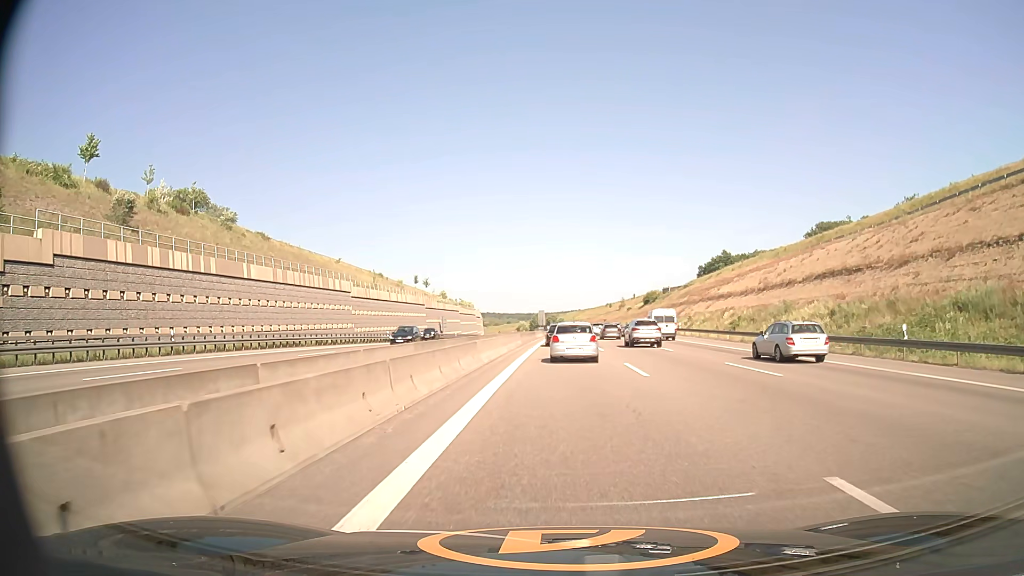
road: motorway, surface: asphalt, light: Day
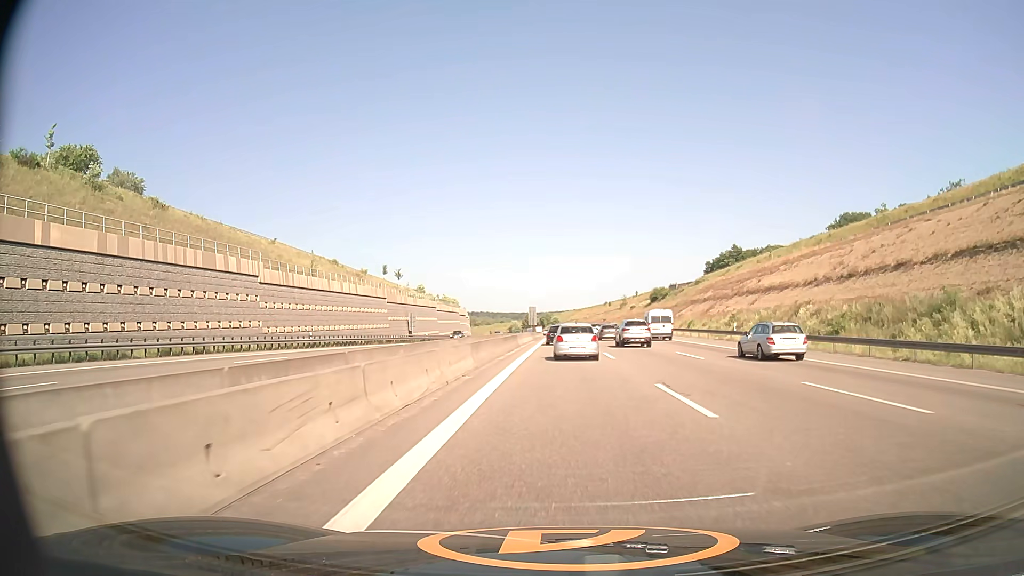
(+0.2, +25.4) m; +1°
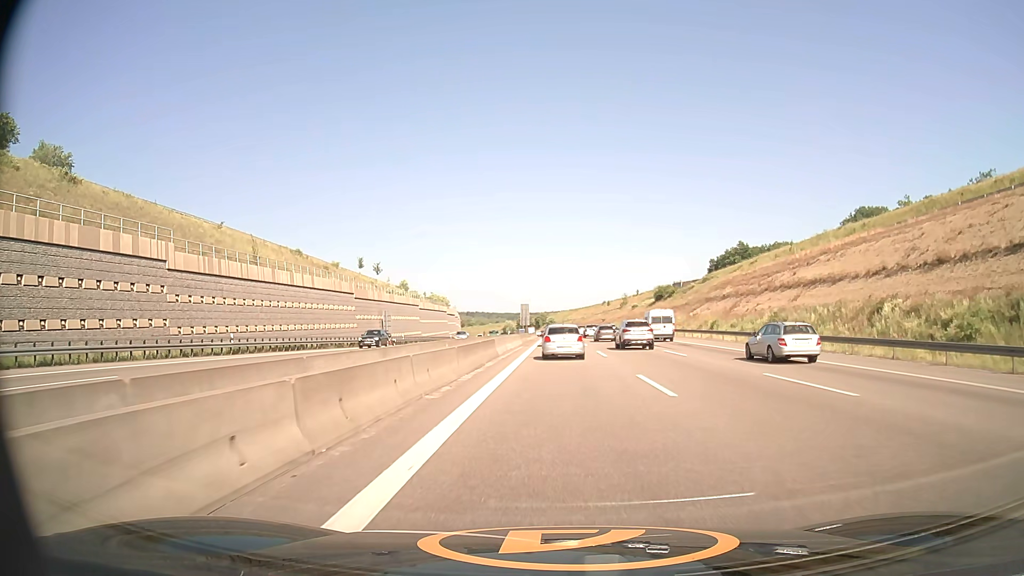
(0.0, +14.7) m; 0°
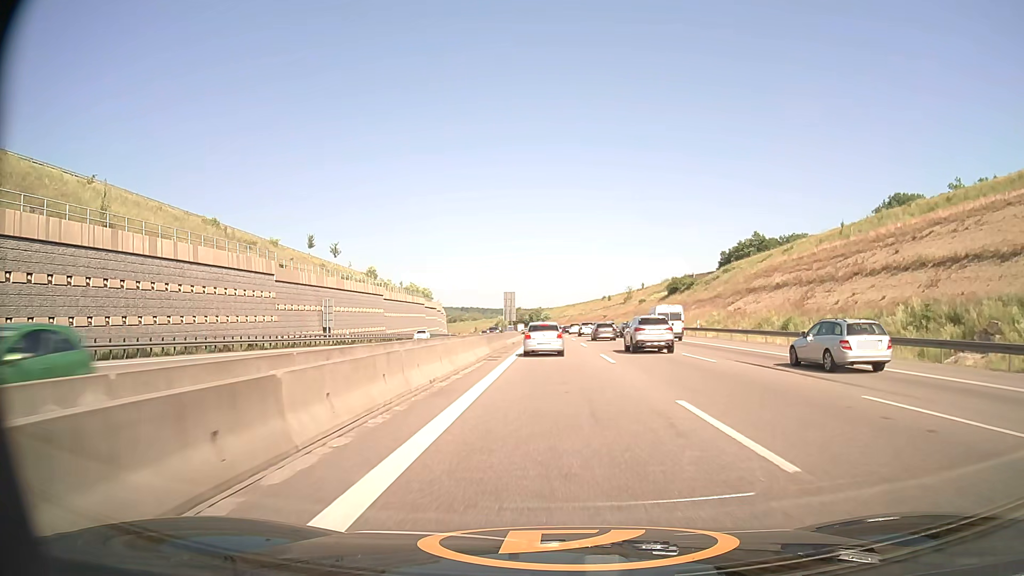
(+0.2, +24.3) m; 0°
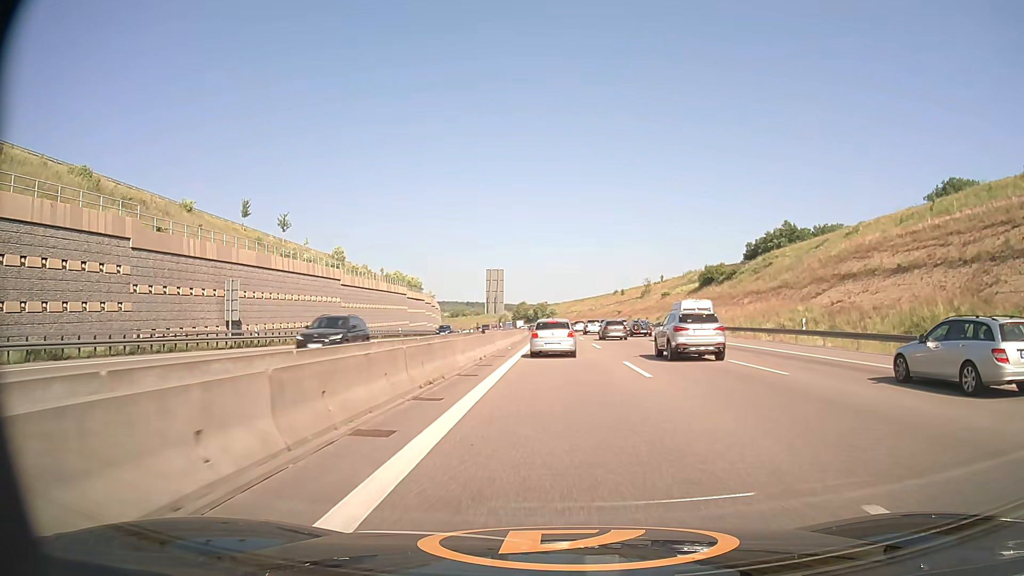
(-0.1, +24.4) m; 0°
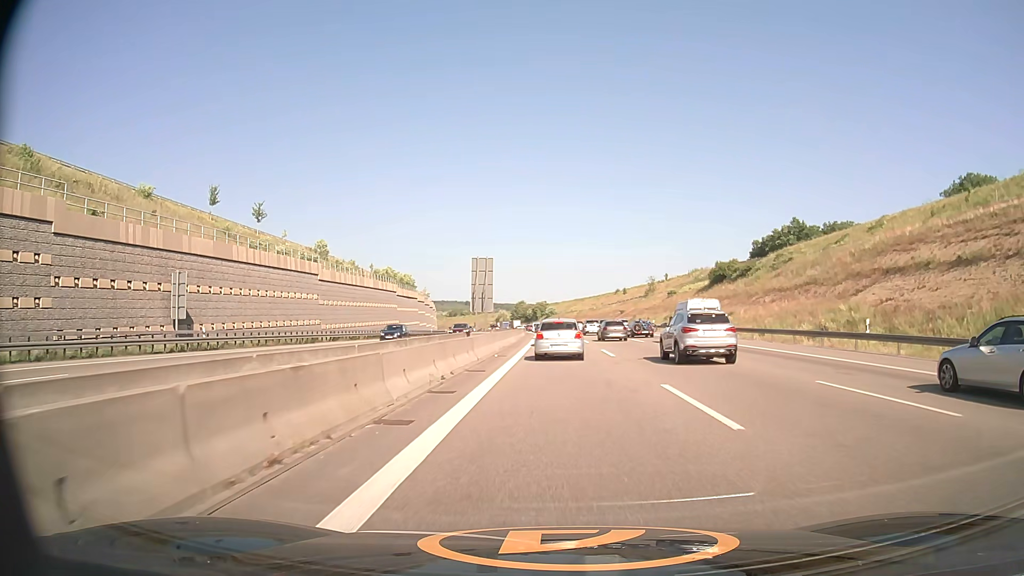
(0.0, +7.8) m; 0°
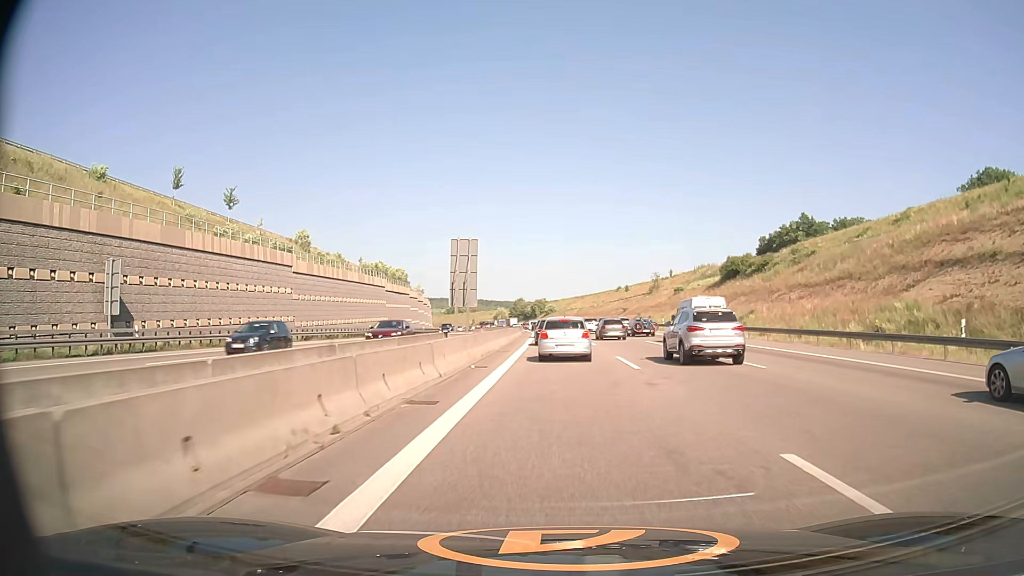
(0.0, +7.5) m; 0°
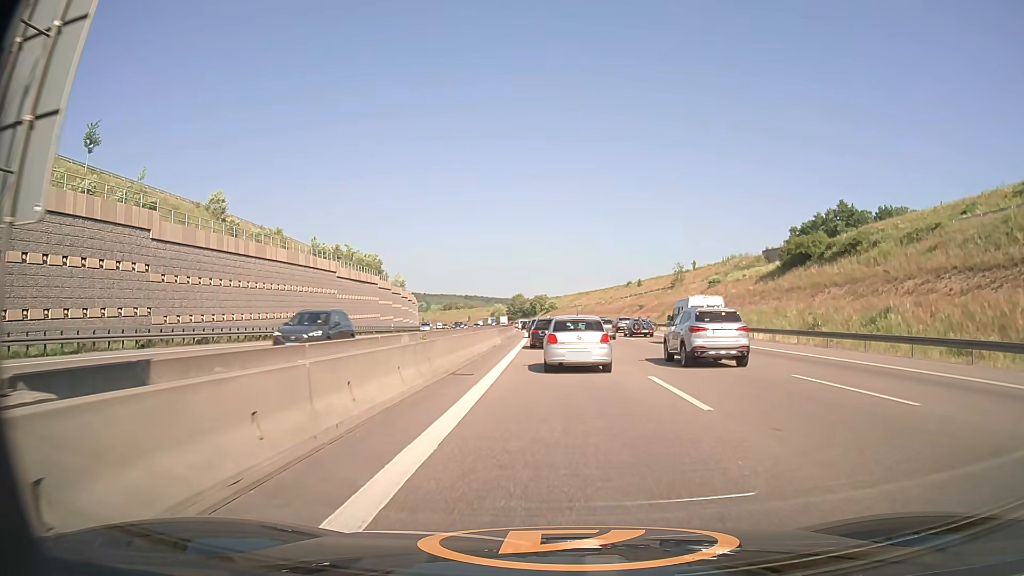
(0.0, +25.5) m; 0°
(0, +10) (0, +20) (0, +30) (0, +40) (0, +50) (-1, +60) (-1, +70) (-2, +80) (-2, +90) (-3, +100) m
